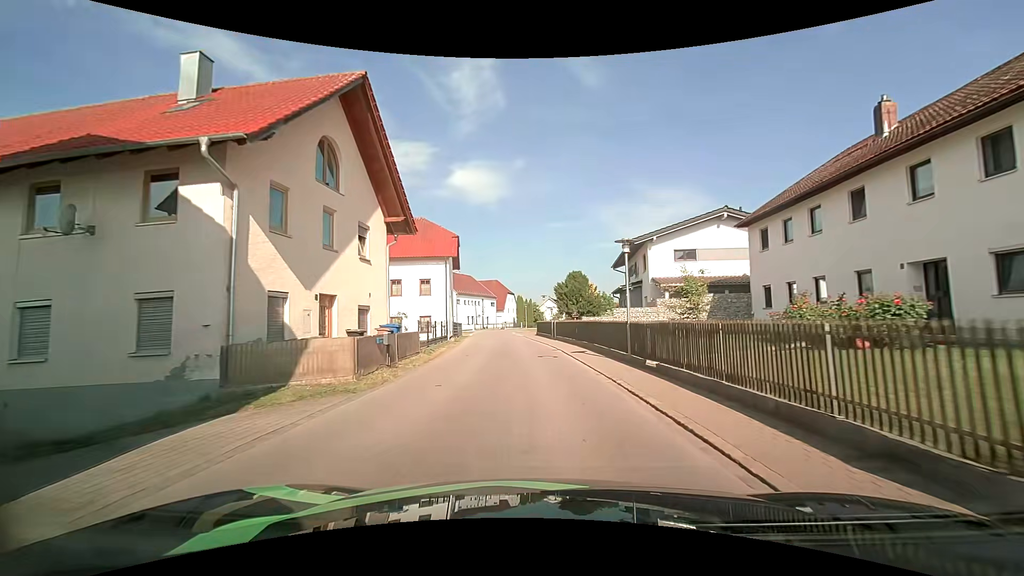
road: tertiary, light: Day
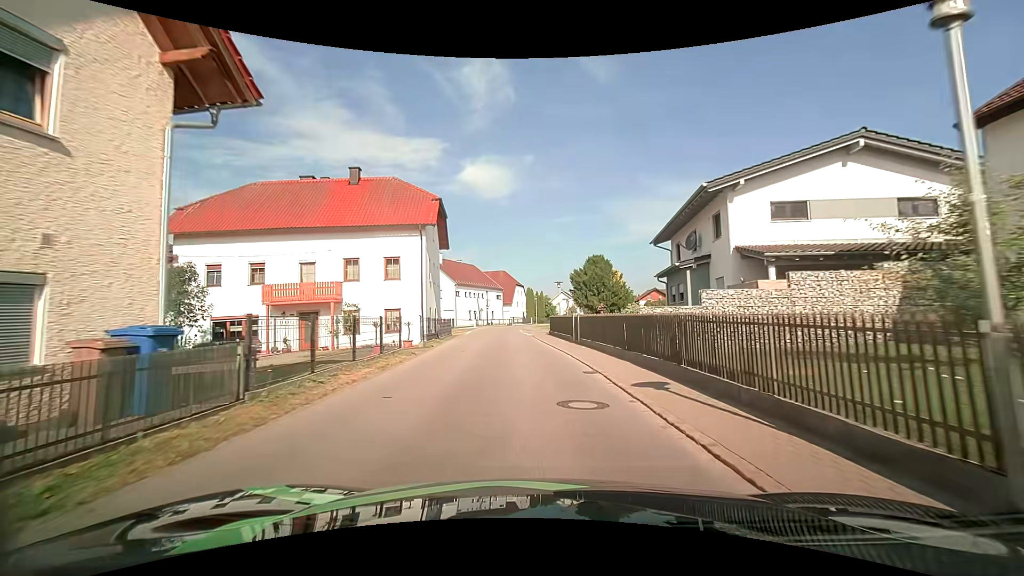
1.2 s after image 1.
(-0.1, +11.8) m; -1°
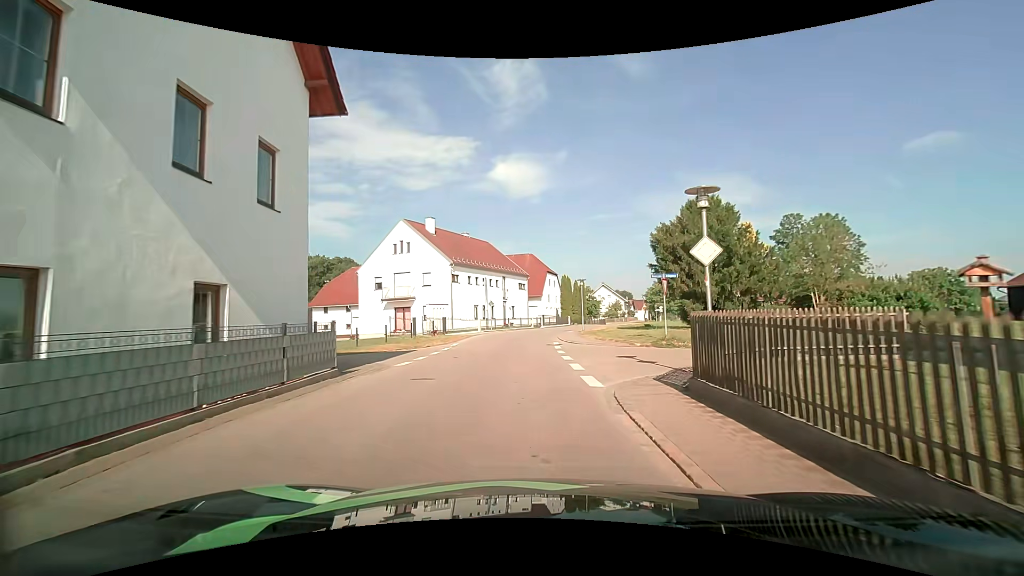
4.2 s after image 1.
(-1.0, +25.9) m; -3°
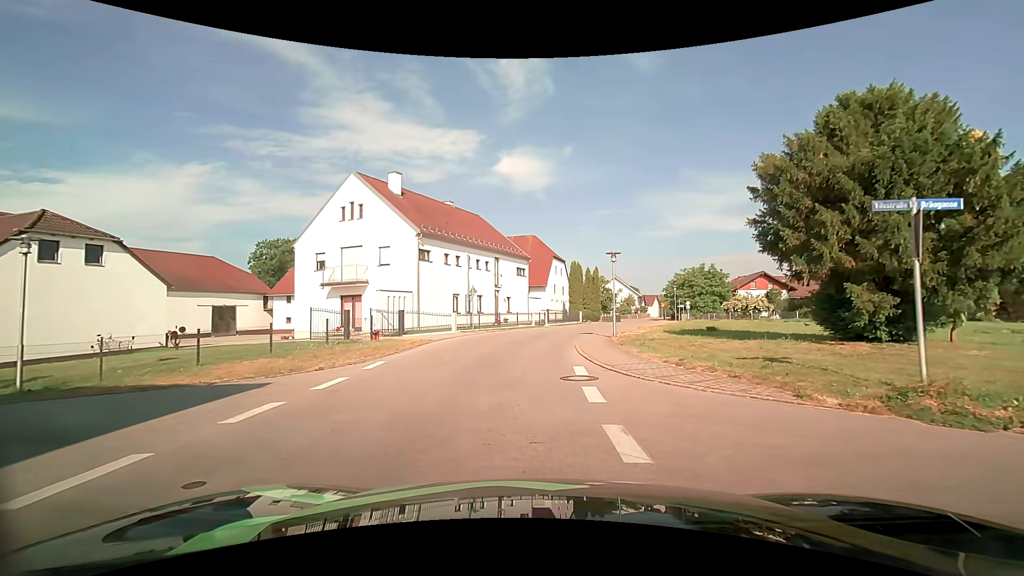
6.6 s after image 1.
(-0.1, +13.3) m; 0°
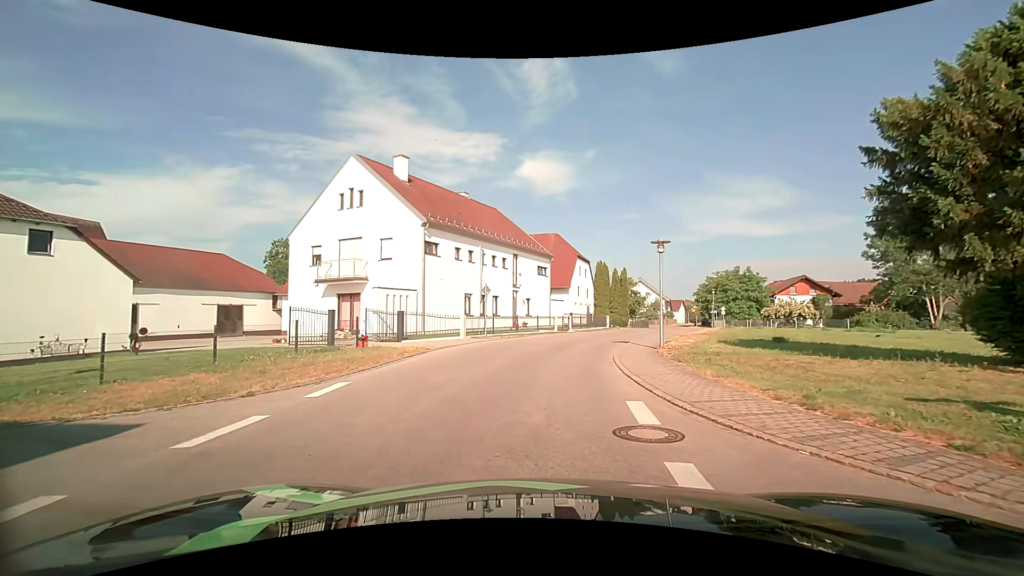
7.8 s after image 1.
(-0.2, +4.4) m; -4°
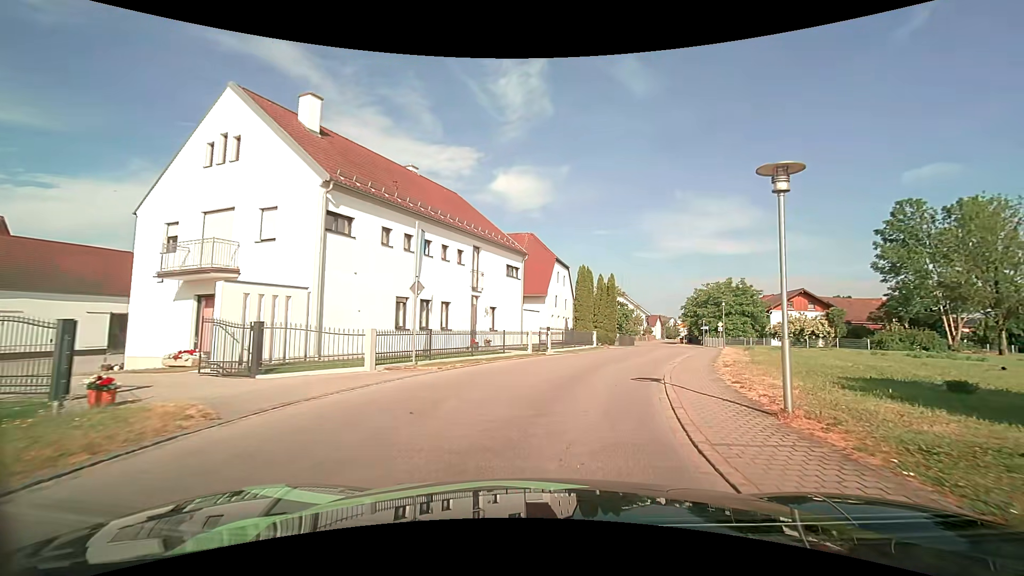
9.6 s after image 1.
(+0.2, +10.4) m; +5°
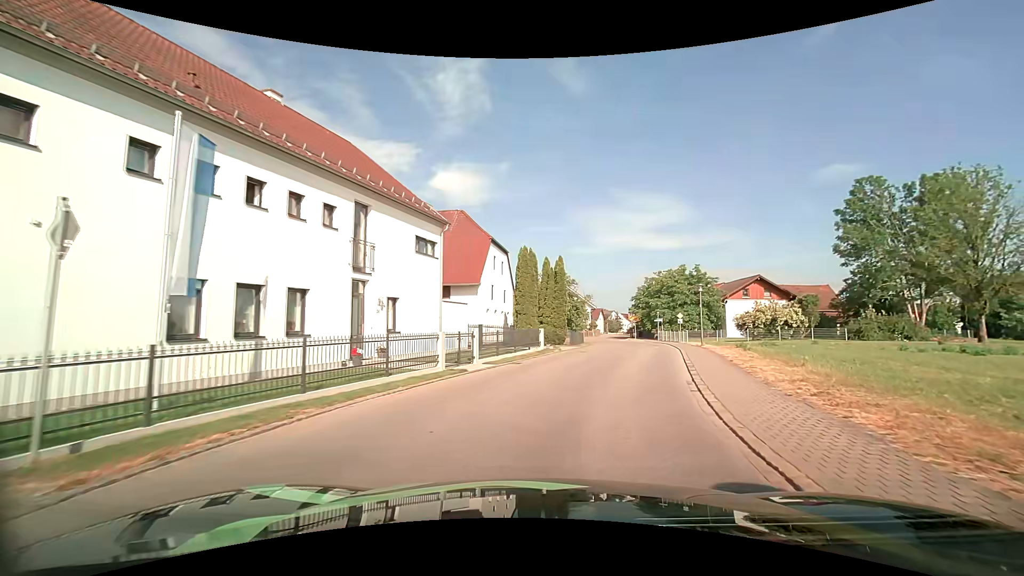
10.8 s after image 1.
(+0.4, +9.7) m; +5°
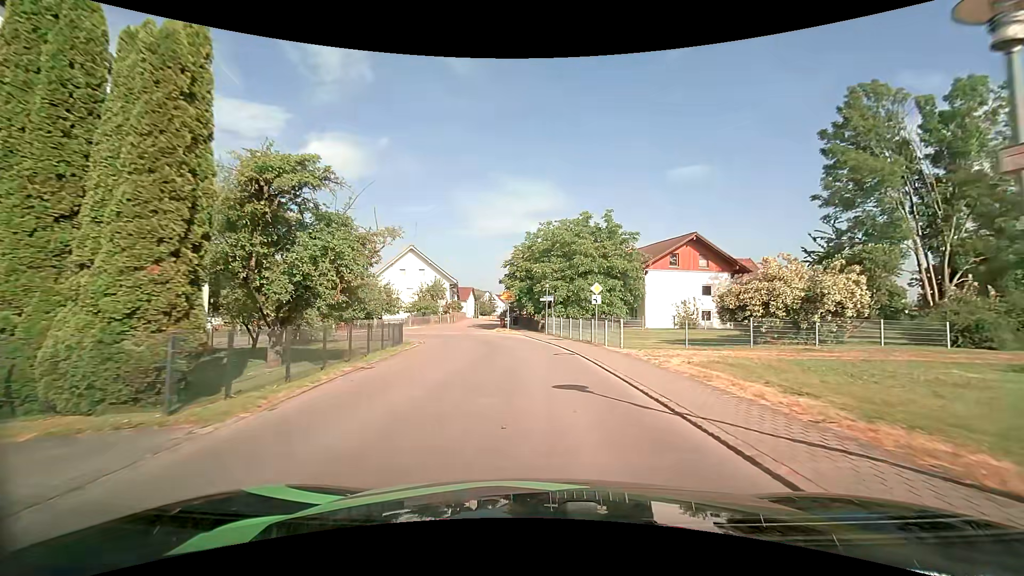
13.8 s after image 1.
(+5.5, +27.9) m; +15°
(0, +10) (-1, +20) (-2, +30) (-8, +38) (-17, +41) (-27, +40) (-37, +38) (-47, +37) (-57, +37) (-67, +38) m
